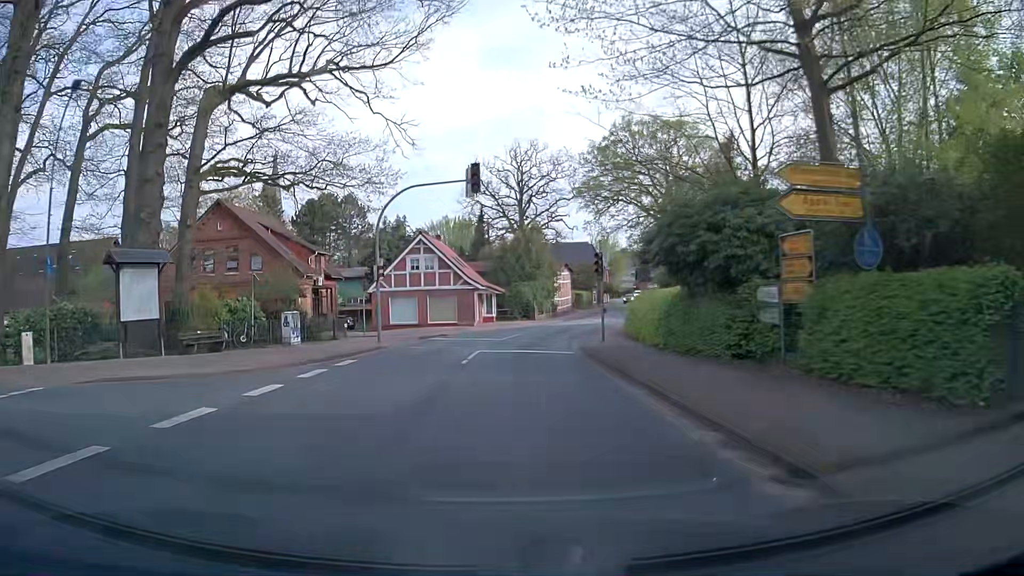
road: secondary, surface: asphalt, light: Day
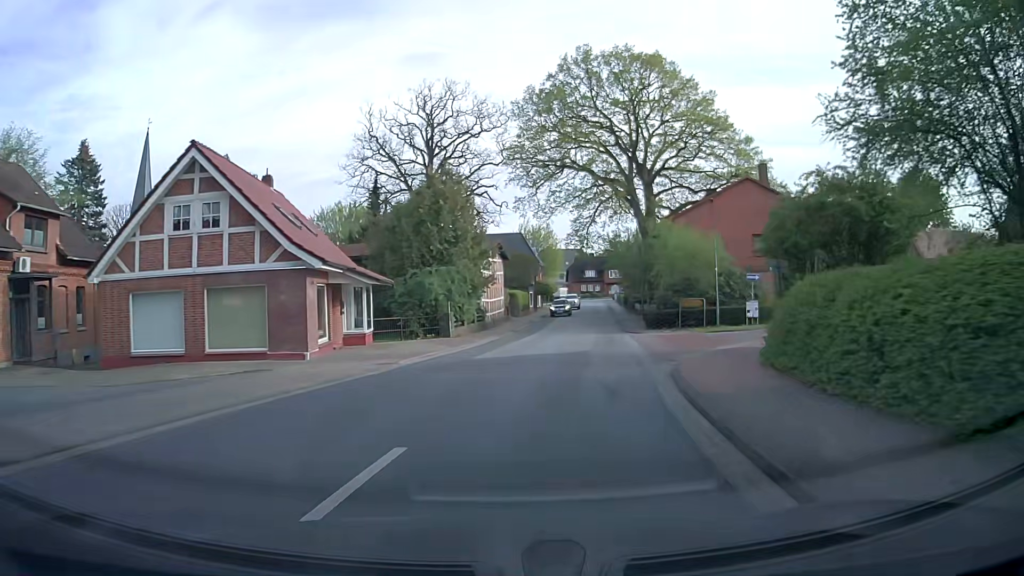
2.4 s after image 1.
(+0.9, +27.0) m; +7°
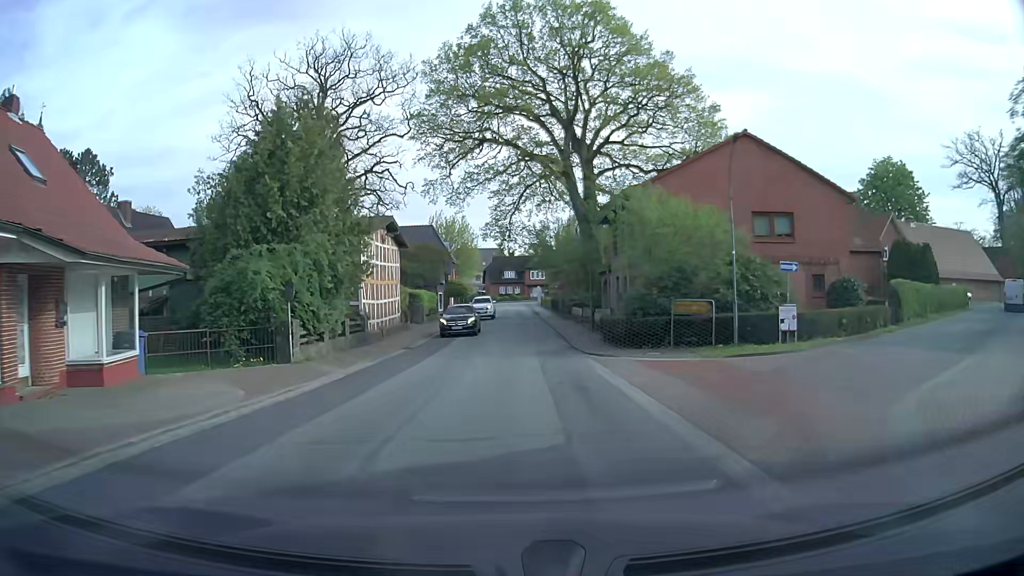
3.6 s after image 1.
(+0.8, +13.2) m; +7°
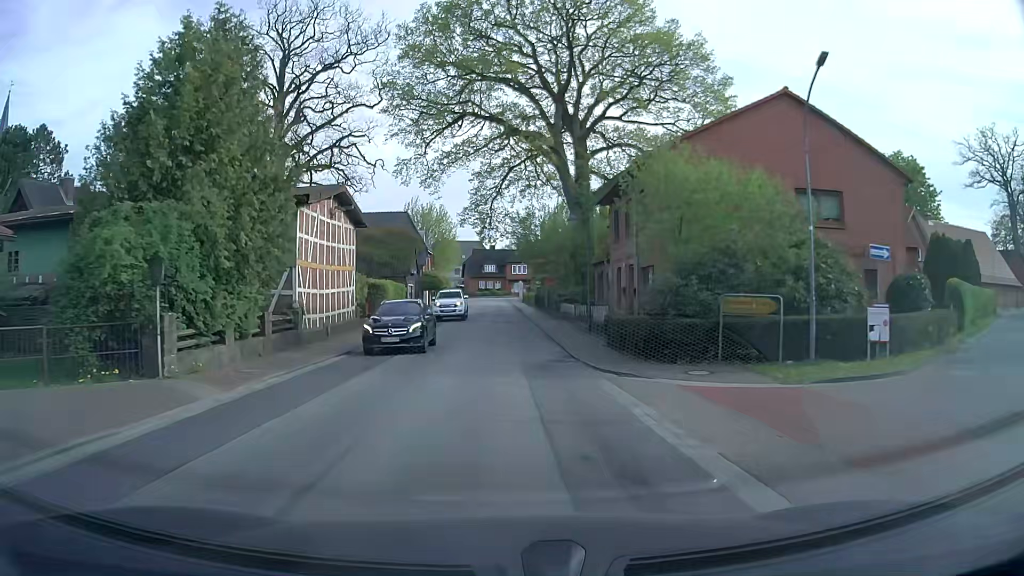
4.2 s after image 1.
(+0.2, +6.7) m; +2°
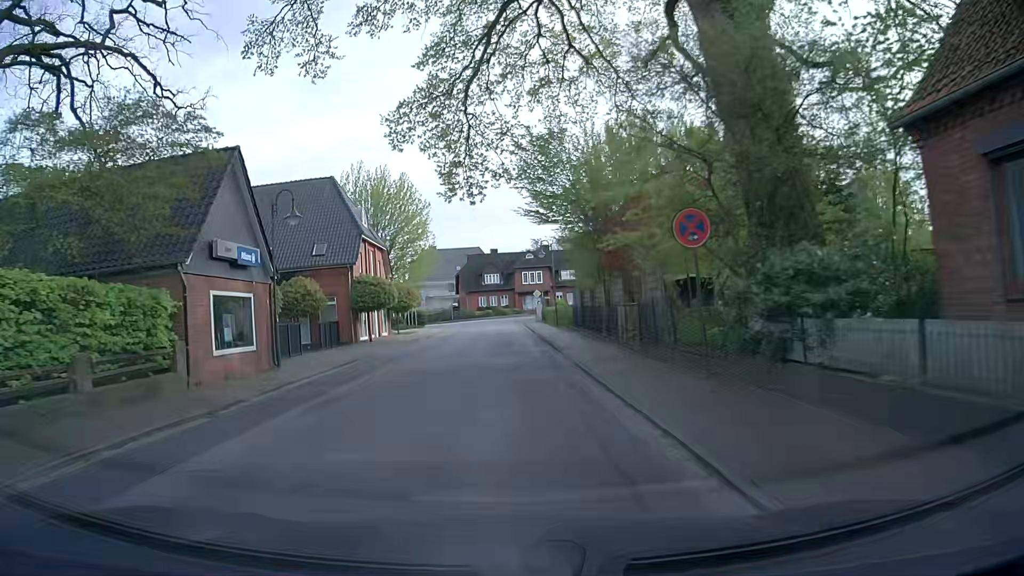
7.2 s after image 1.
(+0.3, +34.3) m; -1°
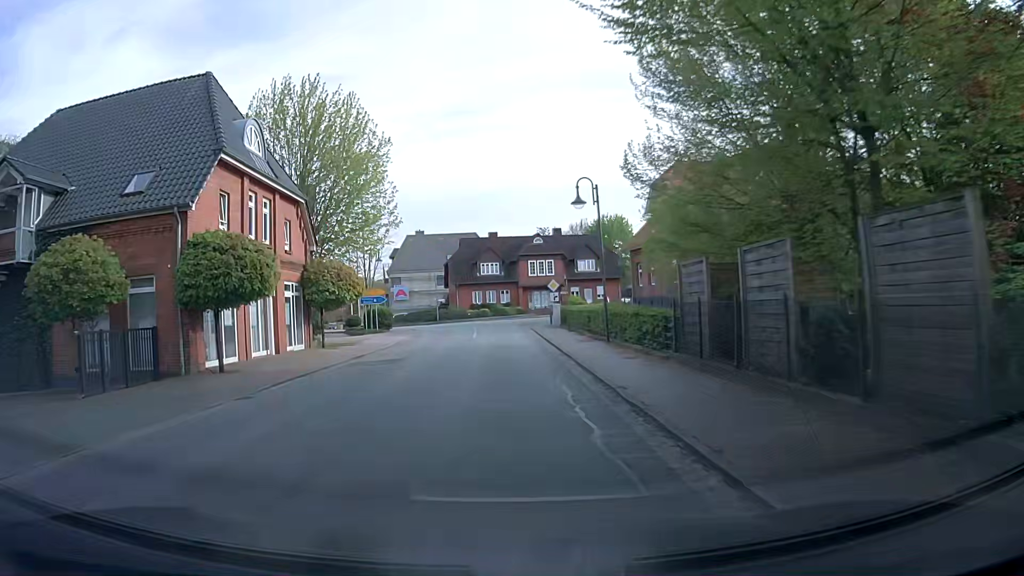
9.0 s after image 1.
(0.0, +20.3) m; 0°
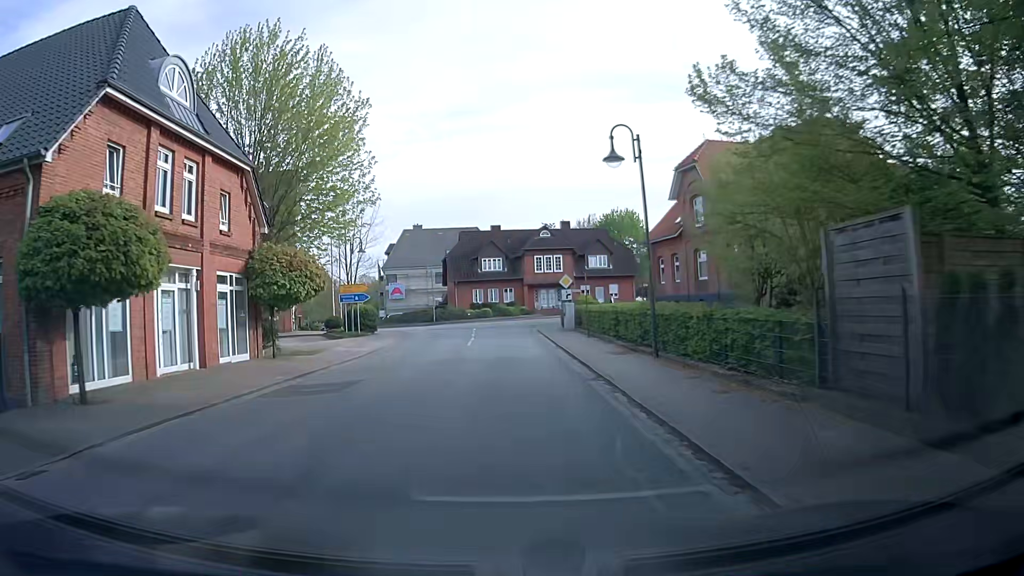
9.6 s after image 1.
(0.0, +6.6) m; +1°
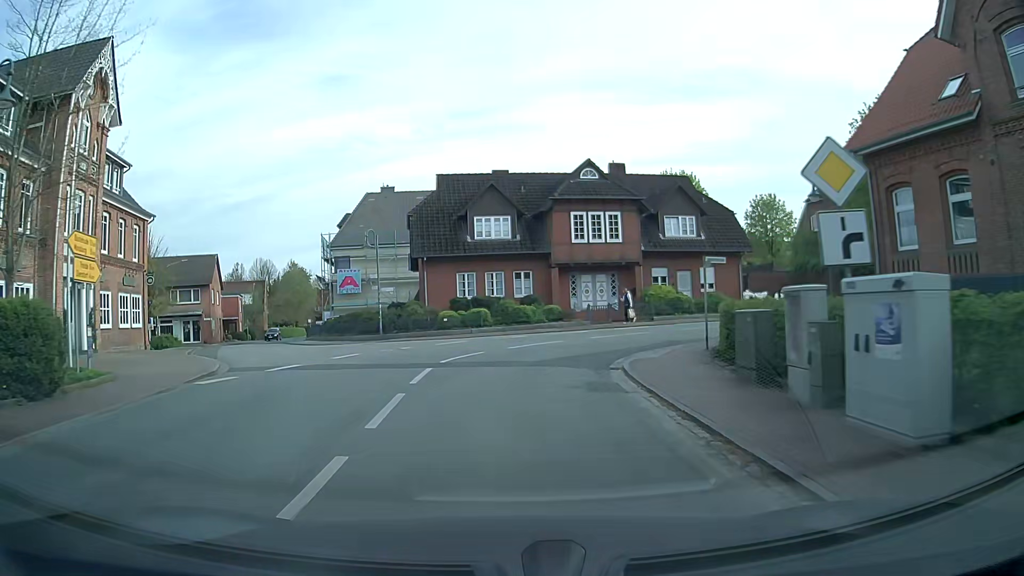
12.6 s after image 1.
(-0.6, +30.3) m; -1°
(0, +10) (+2, +20) (+9, +26) (+19, +28) (+28, +29) (+38, +31) (+48, +33) (+58, +35) (+68, +36) (+78, +38) m
